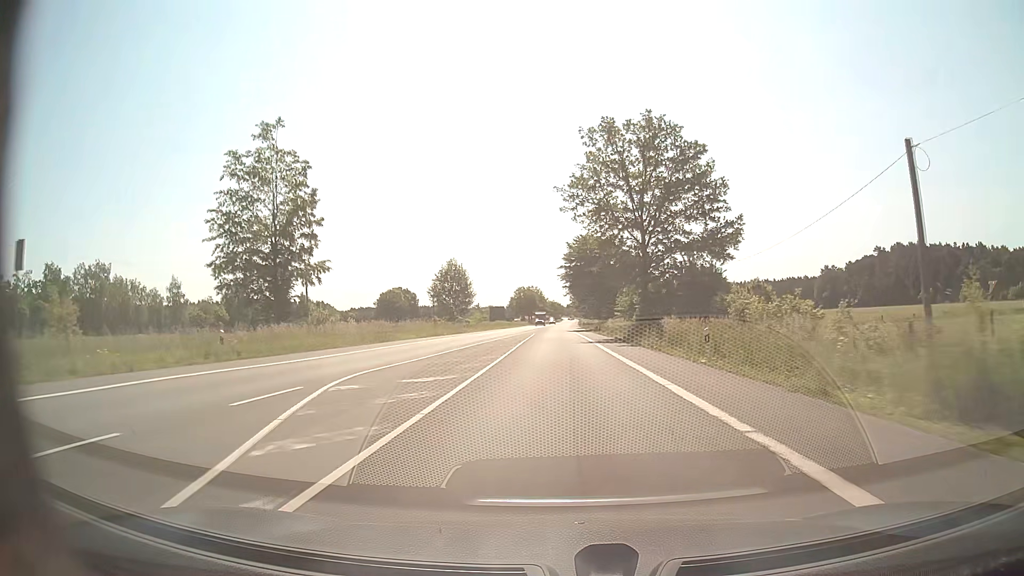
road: secondary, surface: asphalt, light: Day
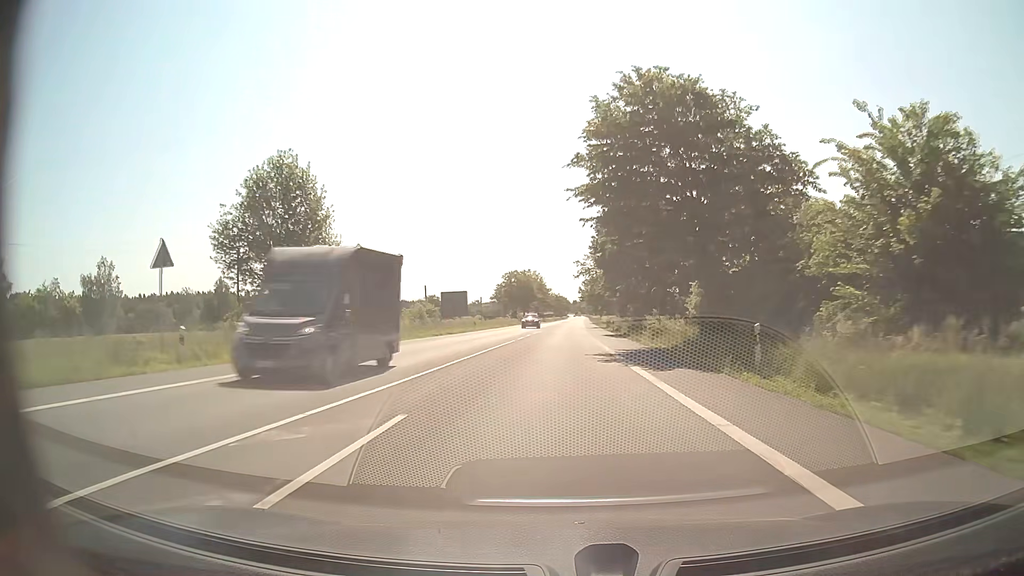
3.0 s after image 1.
(-0.1, +56.5) m; 0°
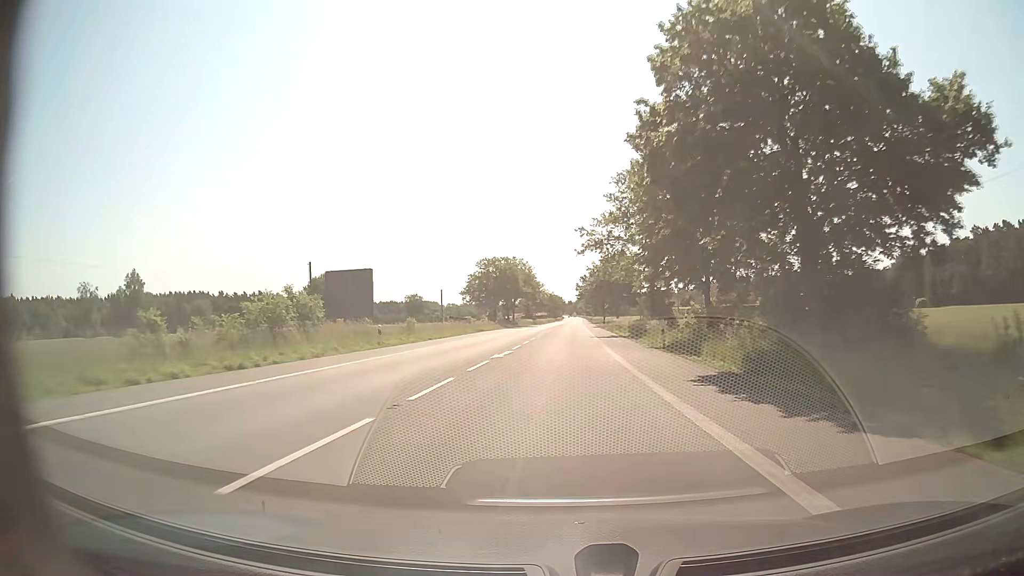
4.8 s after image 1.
(+0.1, +33.9) m; 0°
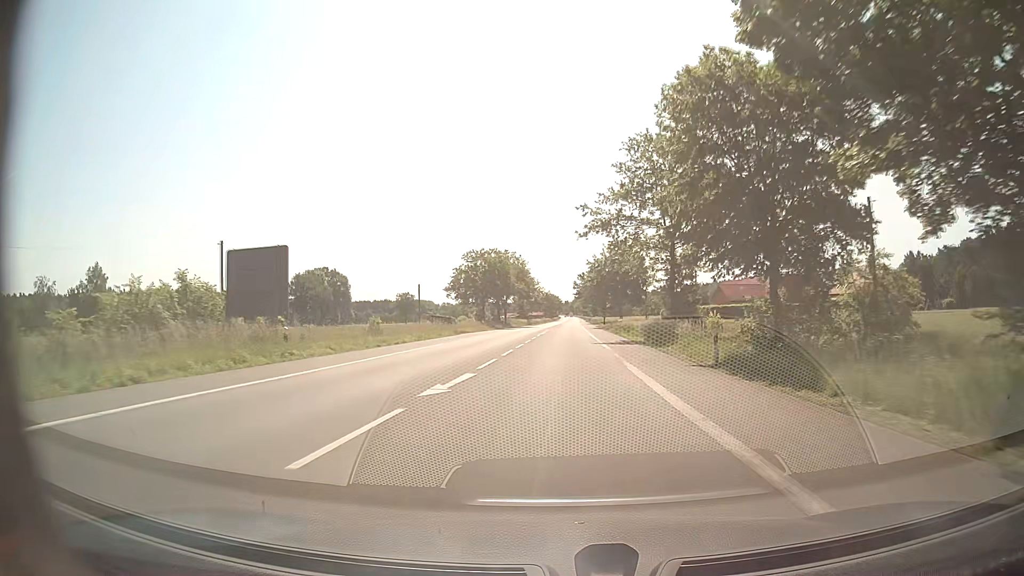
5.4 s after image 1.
(0.0, +11.3) m; 0°
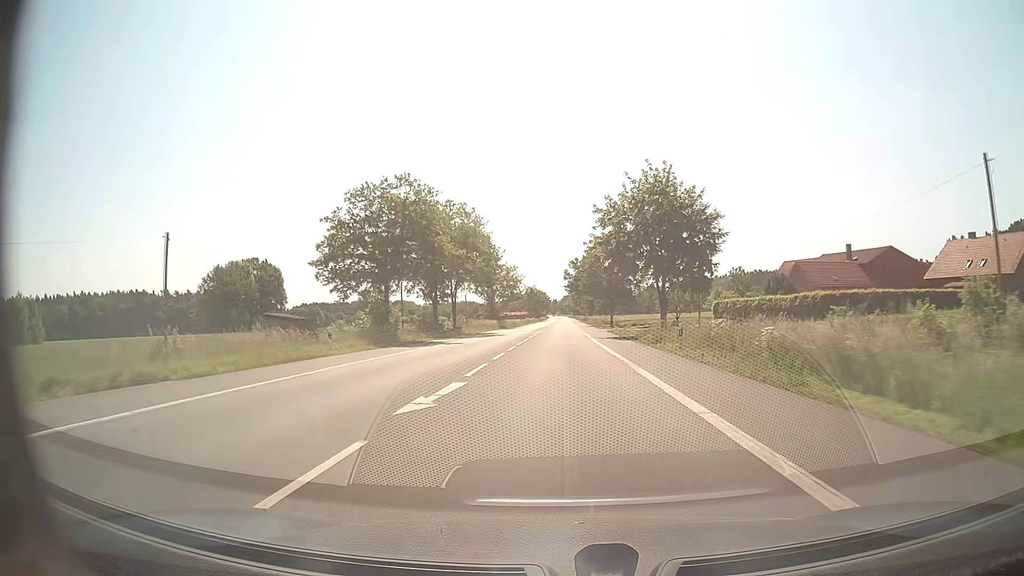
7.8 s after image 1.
(+0.4, +45.1) m; +1°
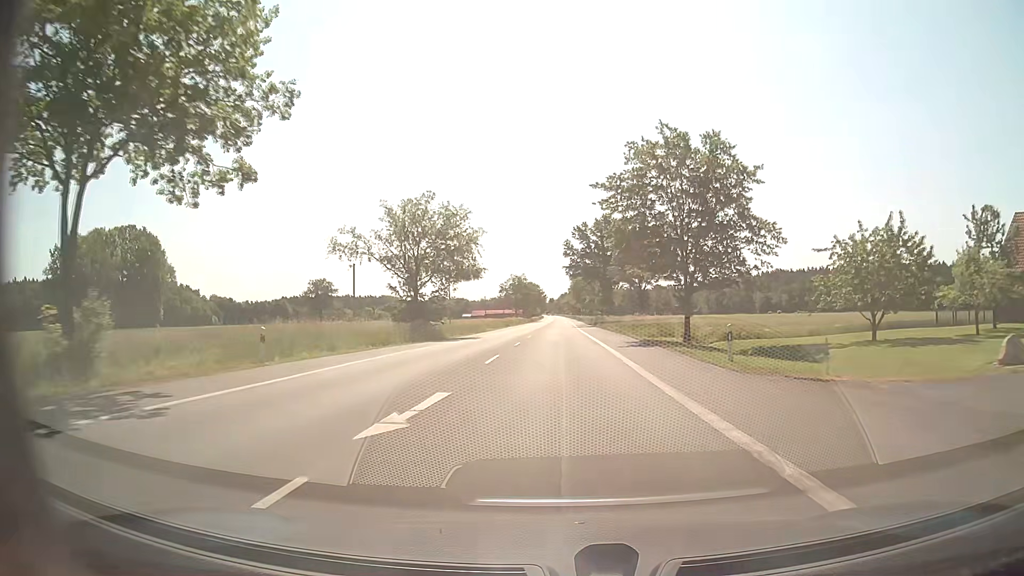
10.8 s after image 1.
(+0.1, +56.4) m; 0°
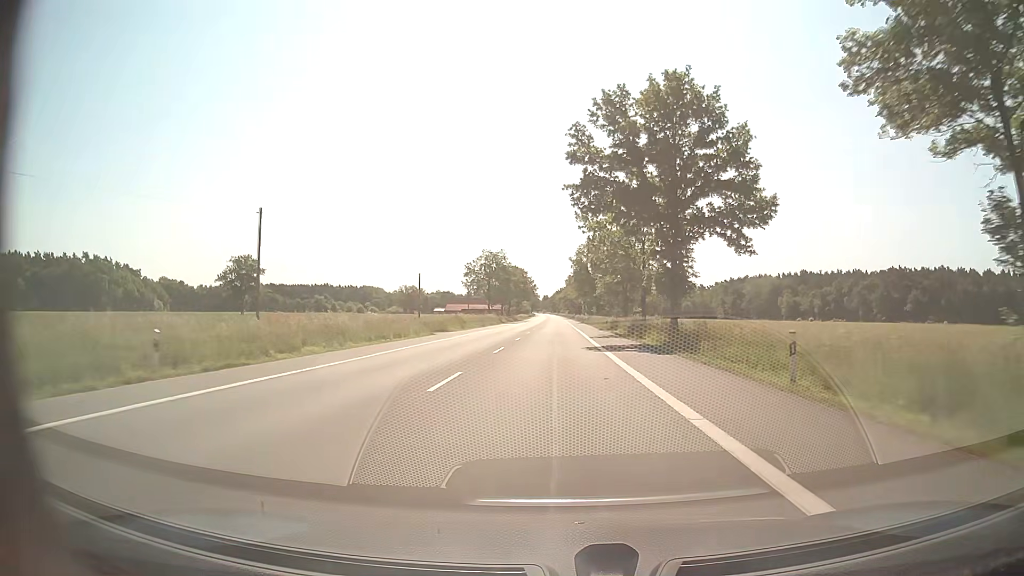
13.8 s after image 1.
(+0.6, +56.4) m; +1°
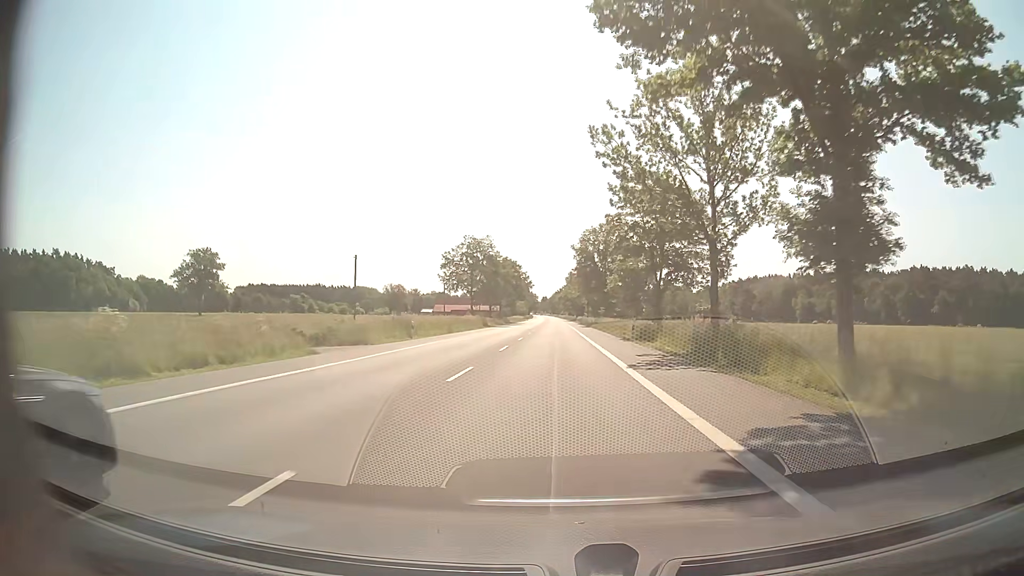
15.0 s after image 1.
(0.0, +22.6) m; 0°
(0, +10) (0, +20) (0, +30) (0, +40) (0, +50) (0, +60) (0, +70) (0, +80) (0, +90) (0, +100) m
